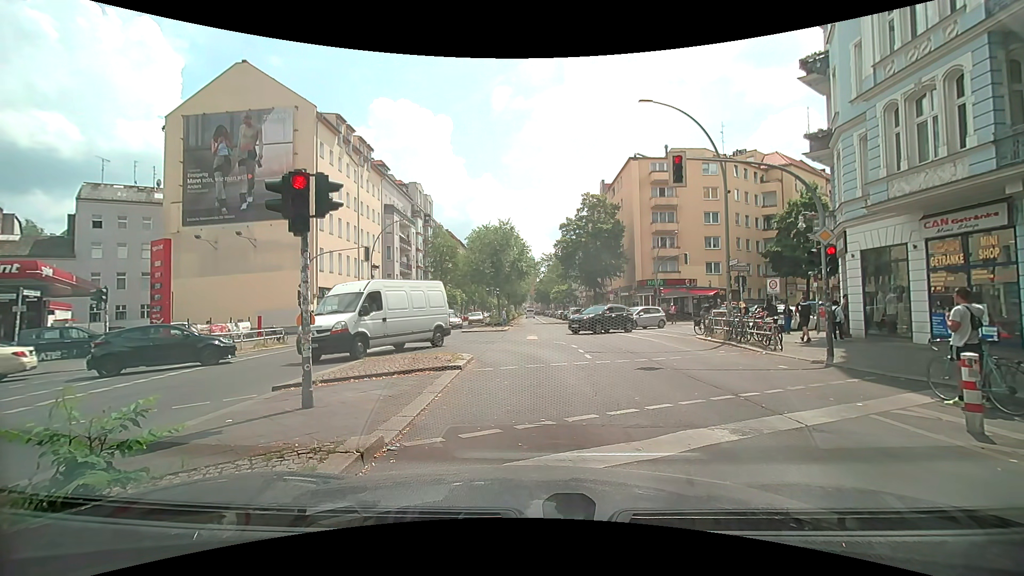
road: secondary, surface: asphalt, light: Day
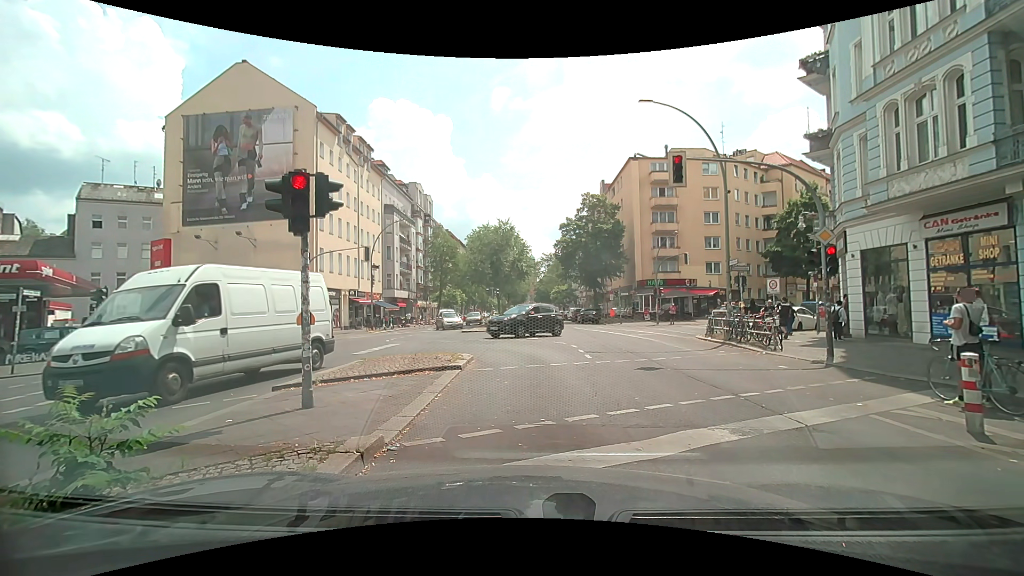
(0.0, 0.0) m; 0°
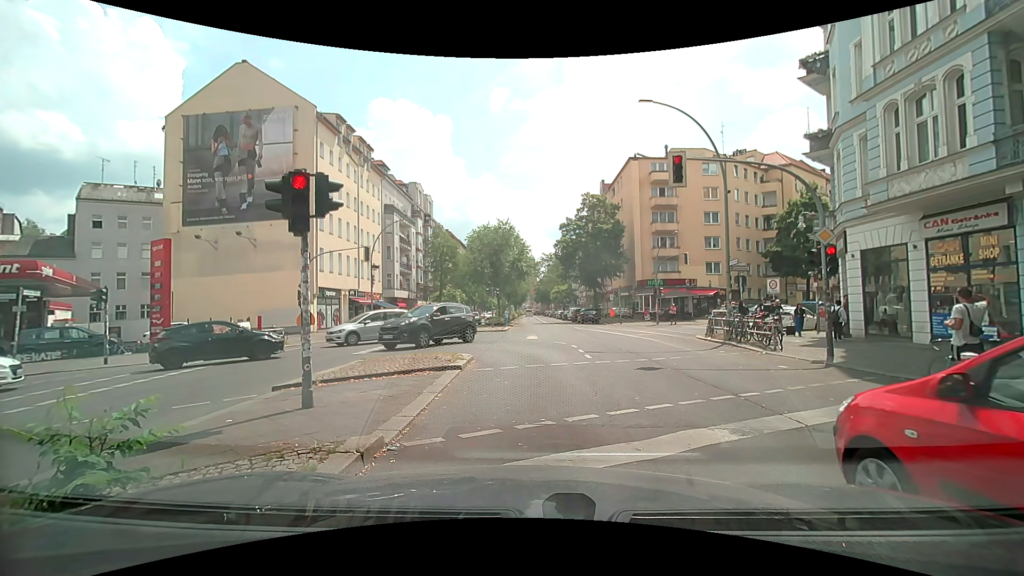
(0.0, 0.0) m; 0°
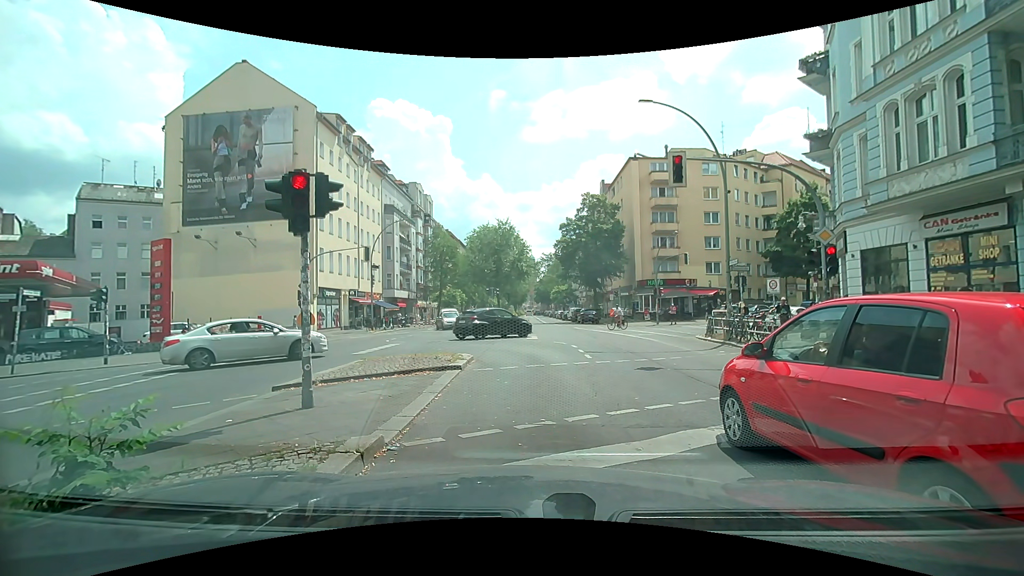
(0.0, 0.0) m; 0°
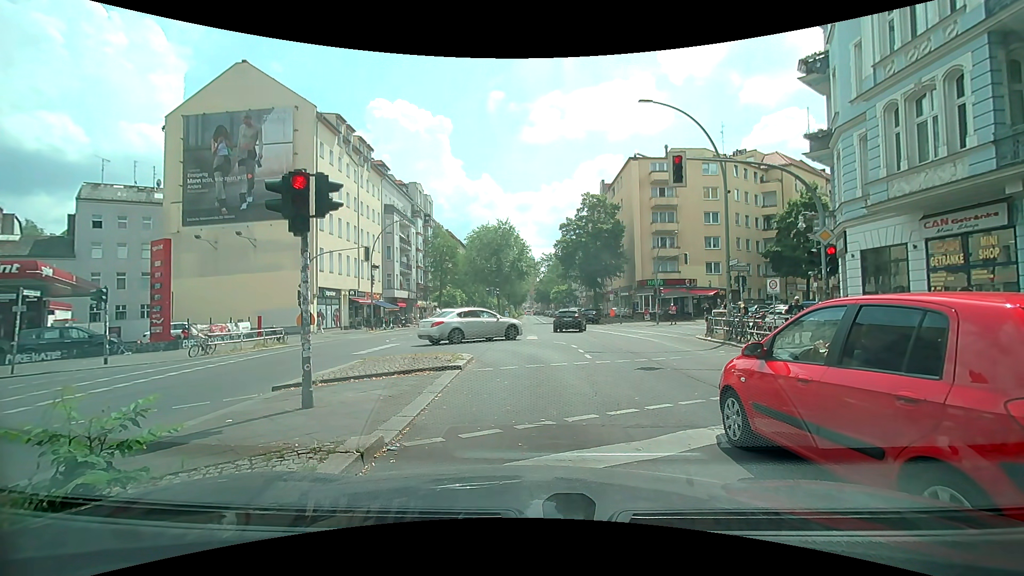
(0.0, 0.0) m; 0°
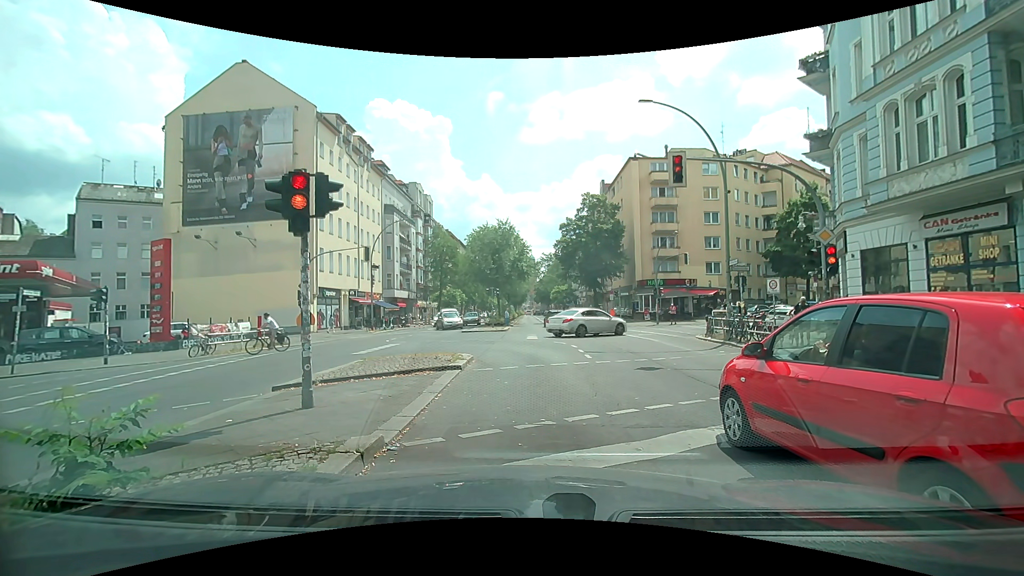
(0.0, 0.0) m; 0°
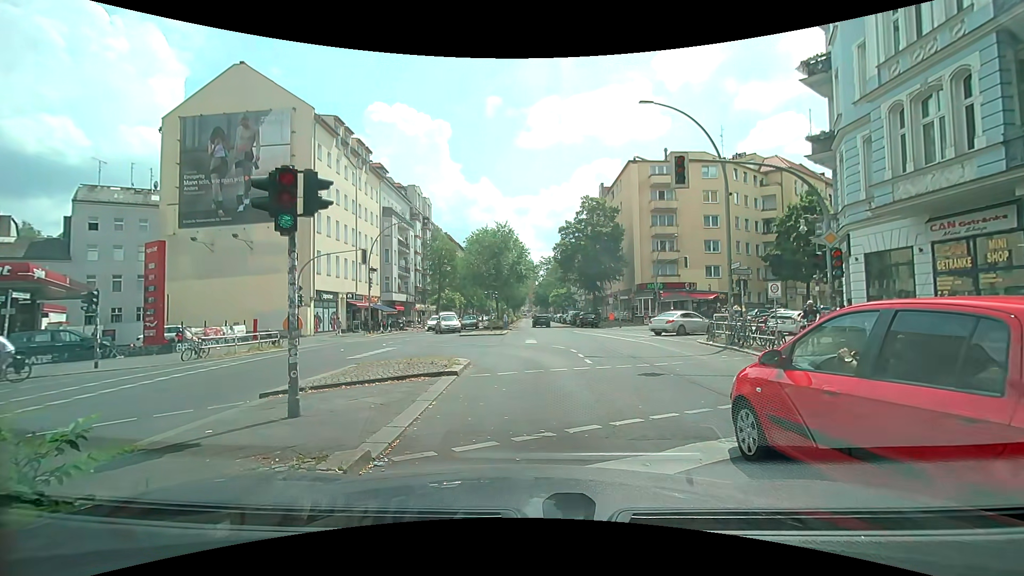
(0.0, +0.4) m; 0°
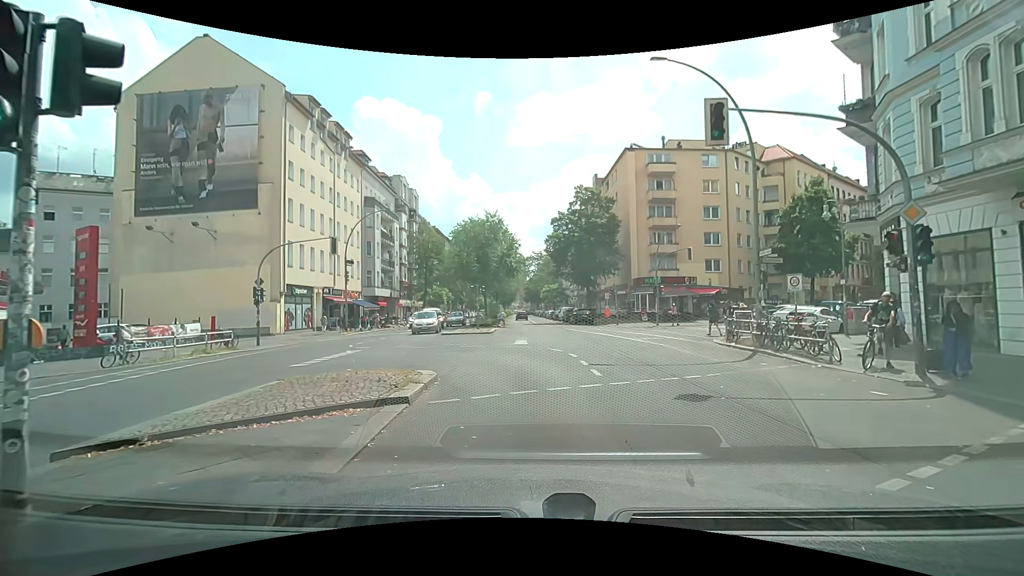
(0.0, +3.6) m; -2°
